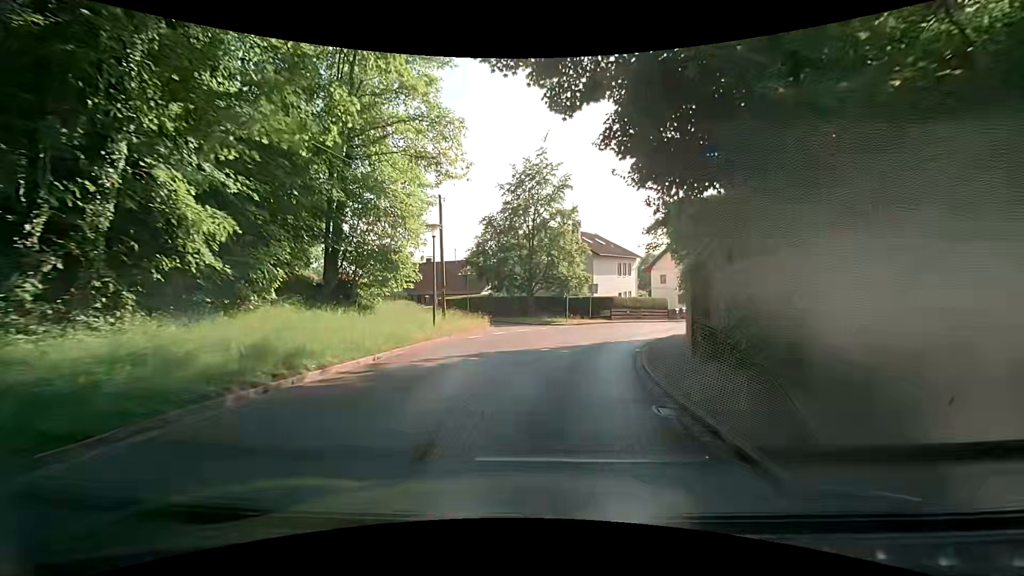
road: tertiary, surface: asphalt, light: Day
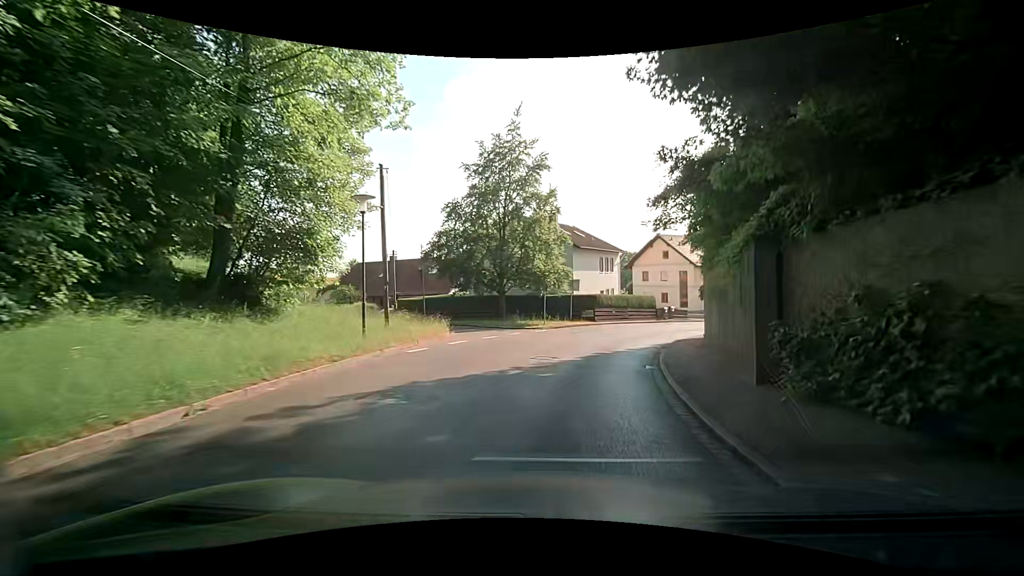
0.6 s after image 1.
(+0.1, +5.6) m; +2°
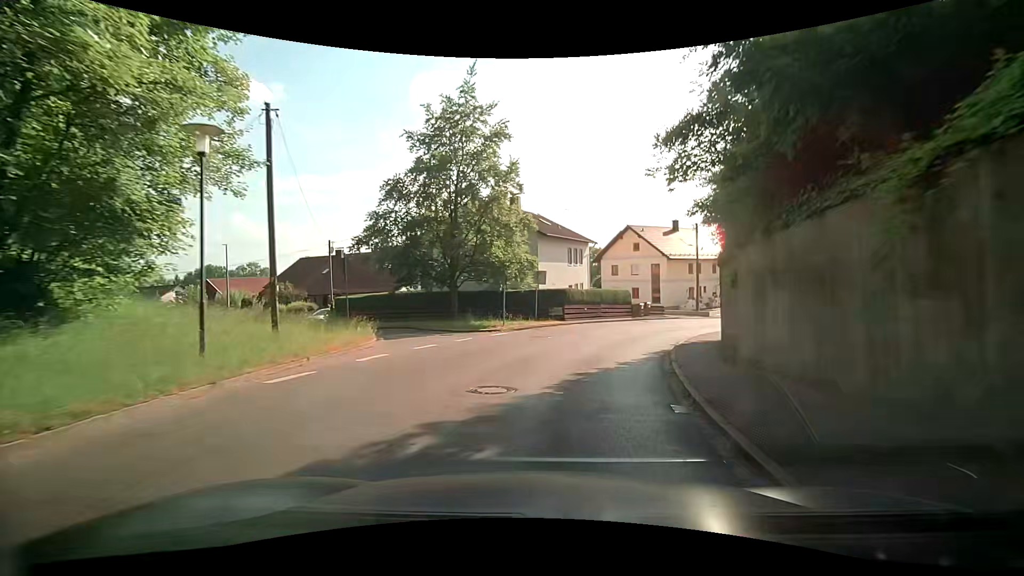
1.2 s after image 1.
(+0.1, +5.5) m; +4°
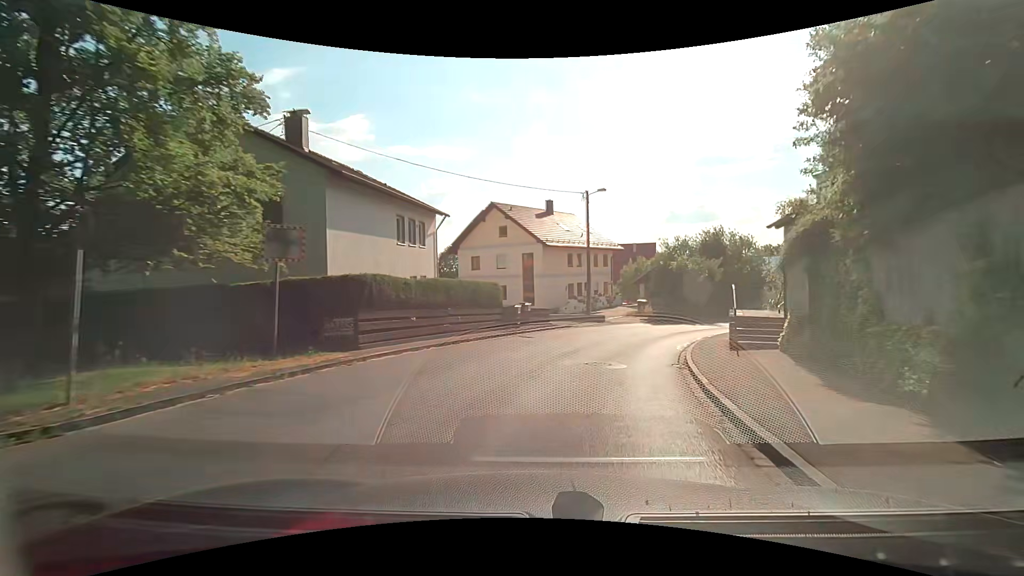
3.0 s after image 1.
(+2.2, +16.0) m; +16°
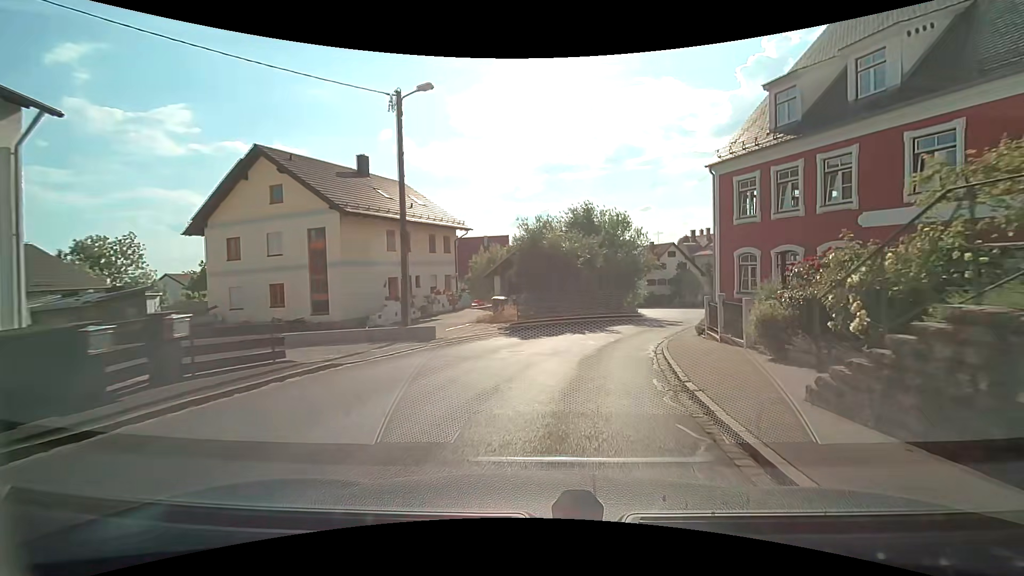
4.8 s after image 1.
(+2.3, +15.5) m; +17°
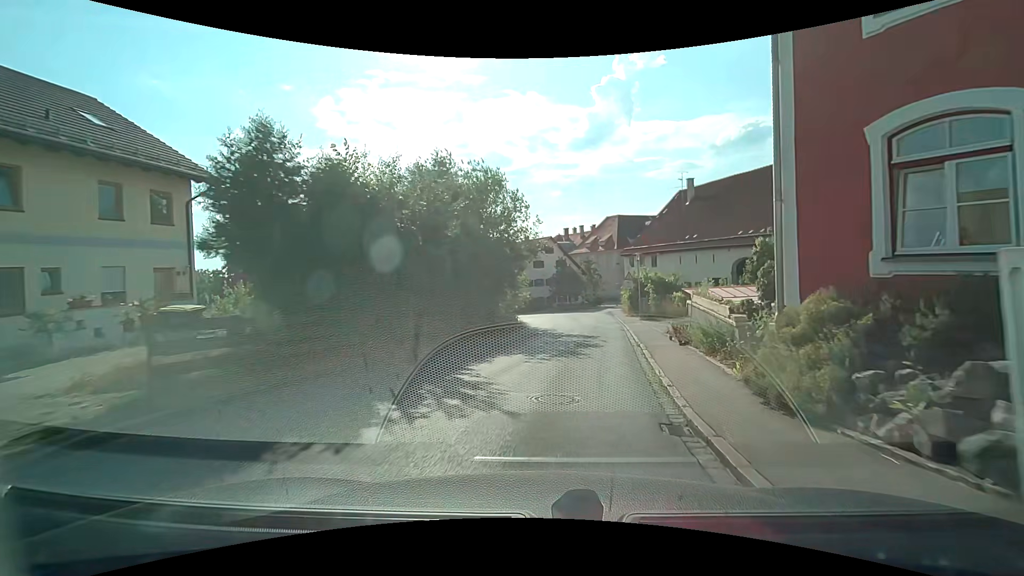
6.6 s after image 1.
(+1.9, +15.7) m; +14°
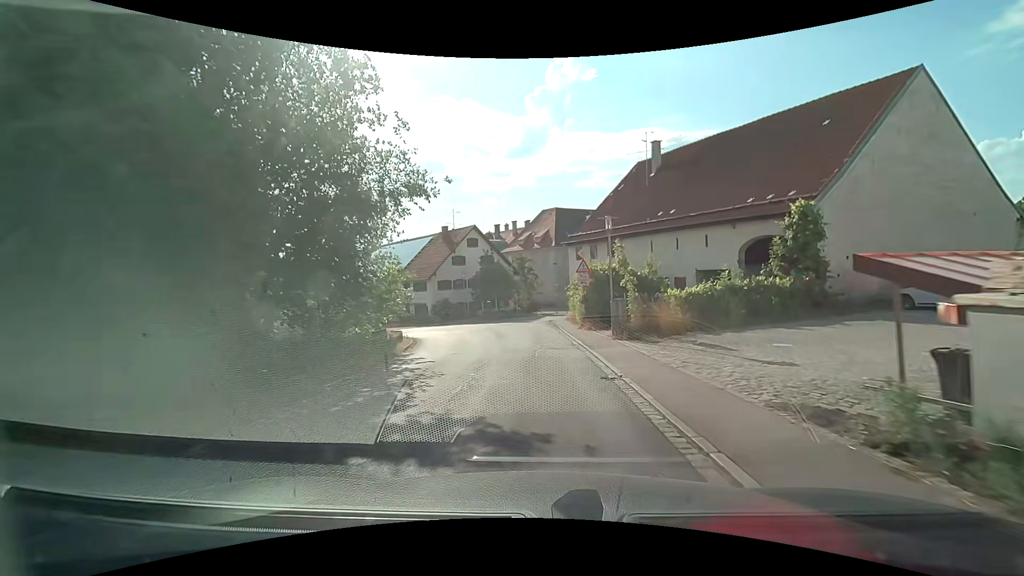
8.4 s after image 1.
(+1.7, +15.9) m; +8°
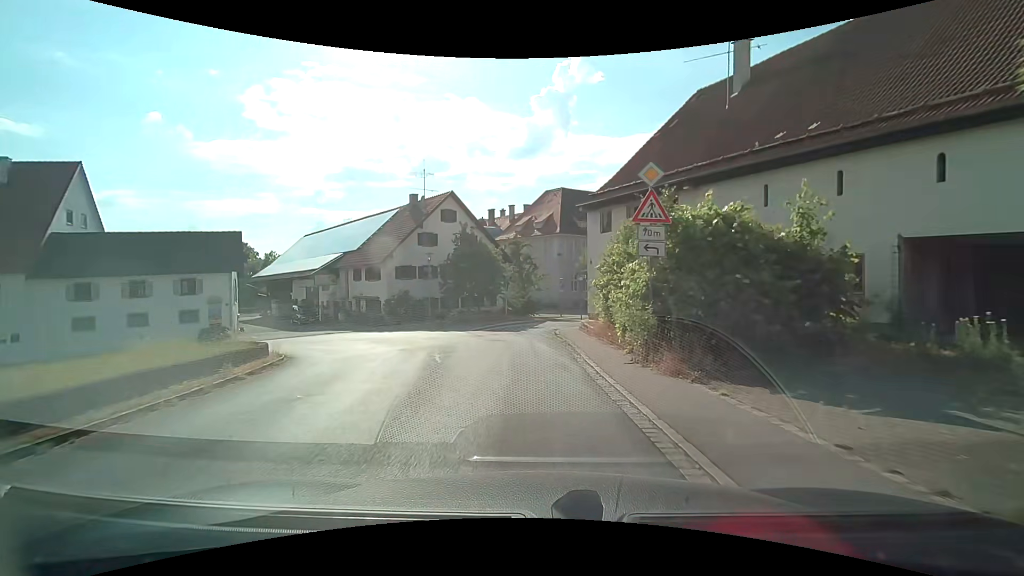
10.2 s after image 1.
(0.0, +16.2) m; 0°
(0, +10) (-2, +20) (-7, +28) (-16, +31) (-26, +28) (-35, +25) (-45, +22) (-54, +24) (-60, +32) (-64, +41) m
